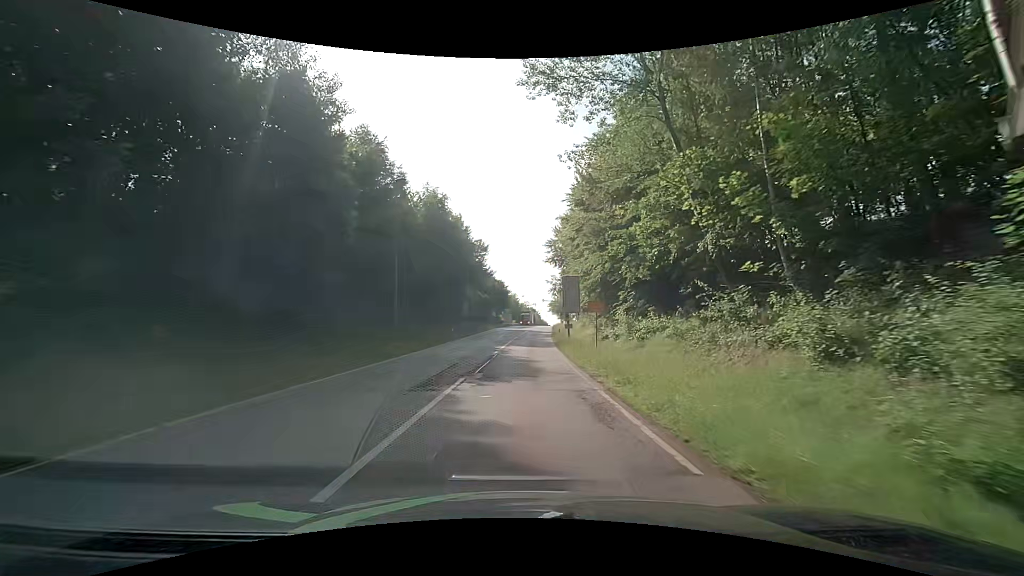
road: secondary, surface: asphalt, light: Day
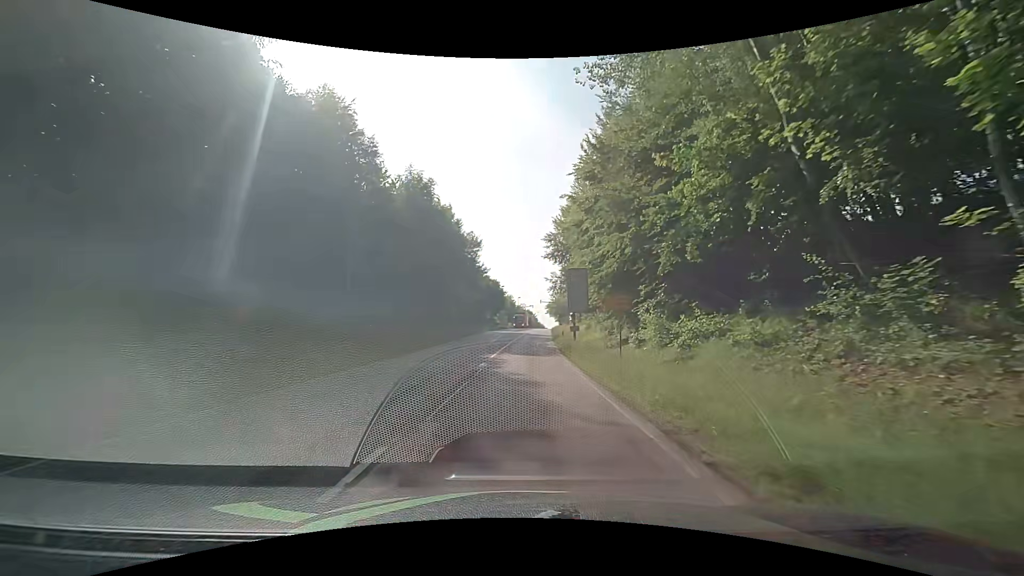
(0.0, +7.5) m; 0°
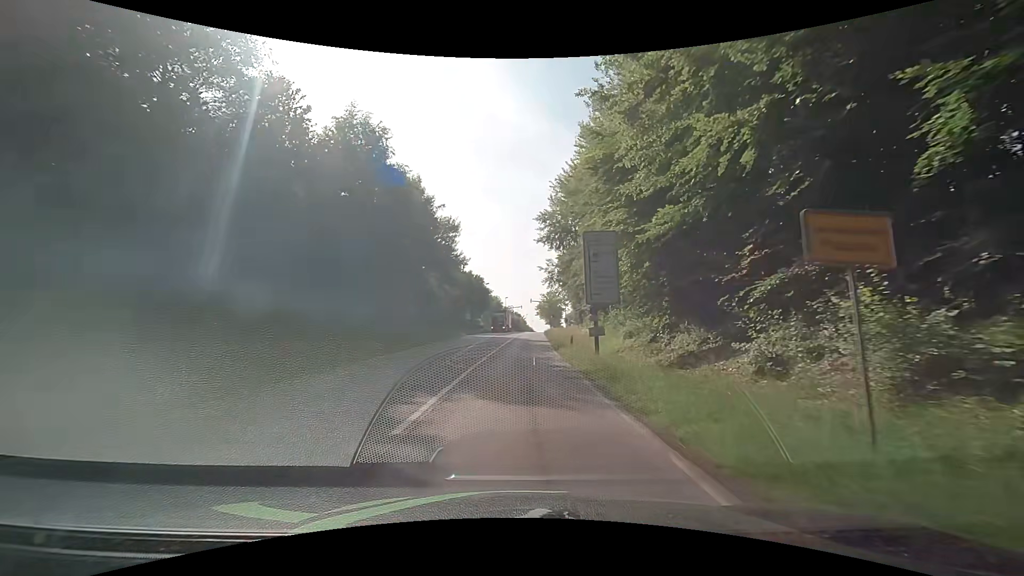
(+0.3, +15.0) m; +2°
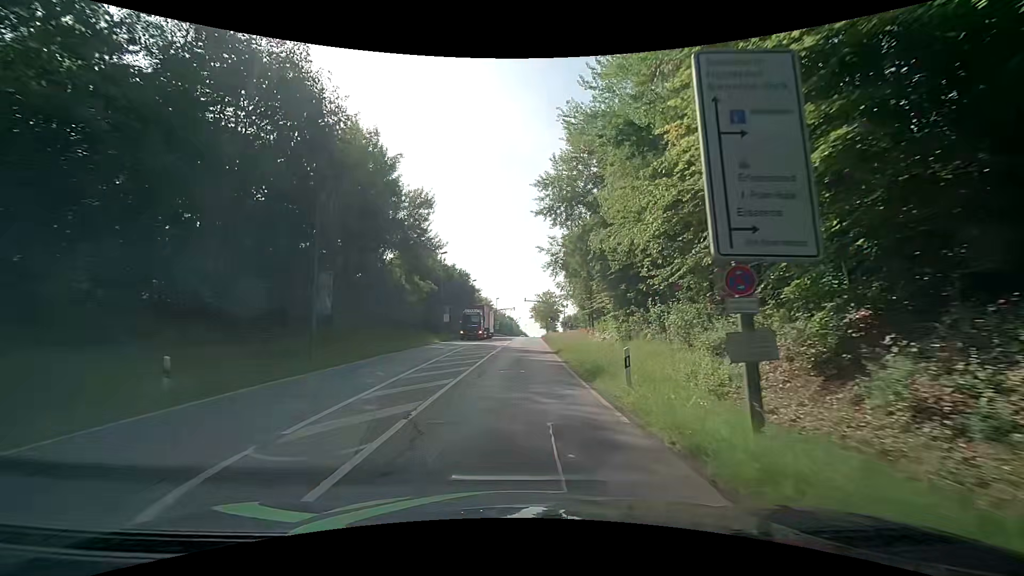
(+0.2, +15.0) m; +1°
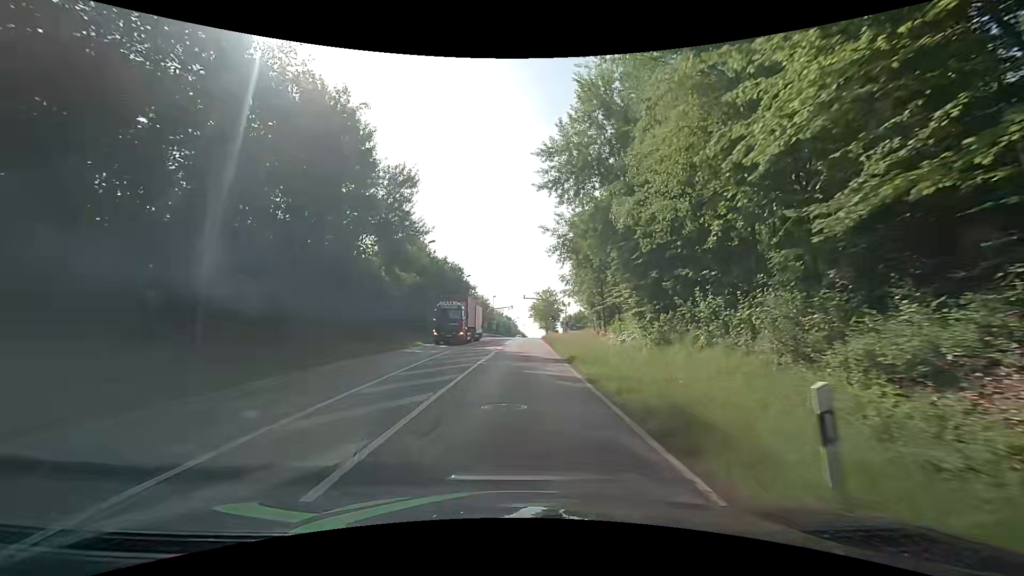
(0.0, +7.5) m; 0°
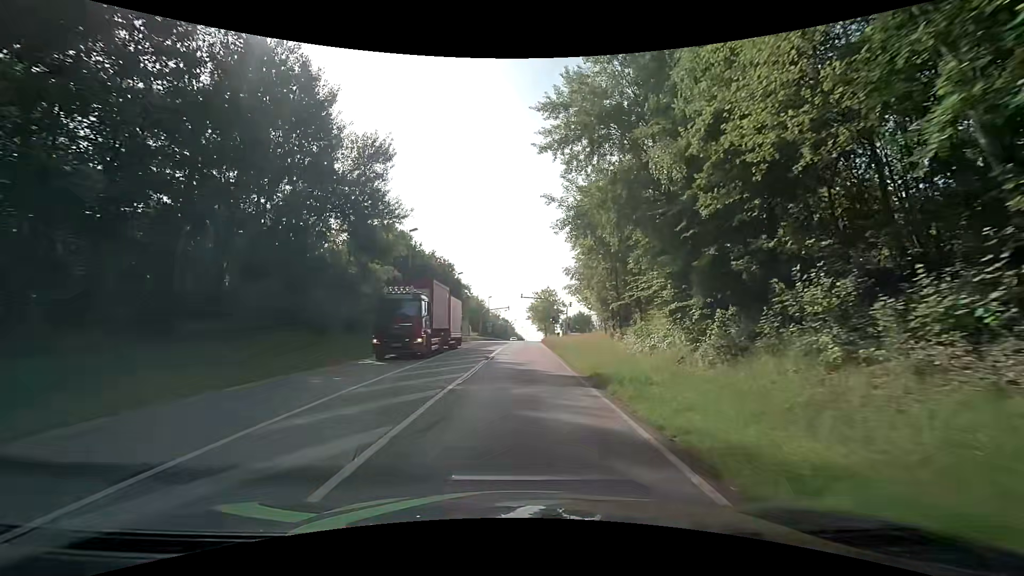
(0.0, +7.5) m; 0°
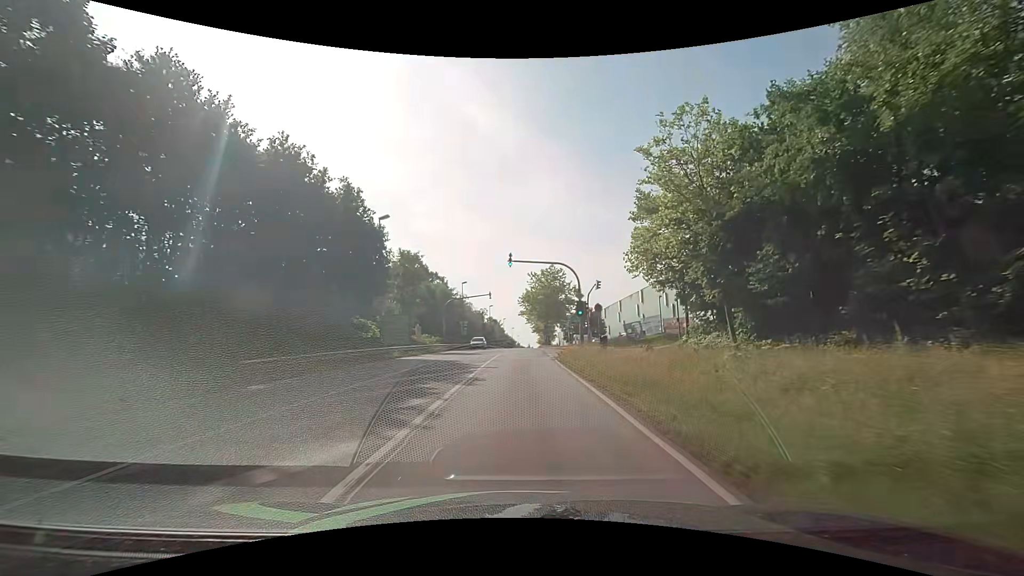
(+0.3, +37.8) m; +1°
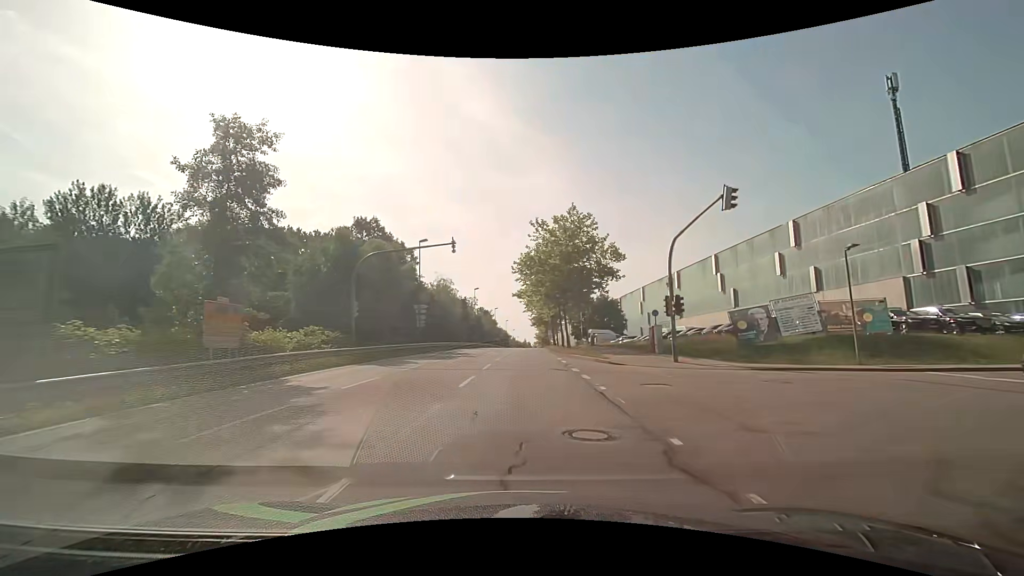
(+0.4, +30.6) m; +1°
(0, +10) (0, +20) (0, +30) (+1, +40) (+1, +50) (+1, +60) (+2, +70) (+2, +80) (+2, +90) (+3, +100) m
